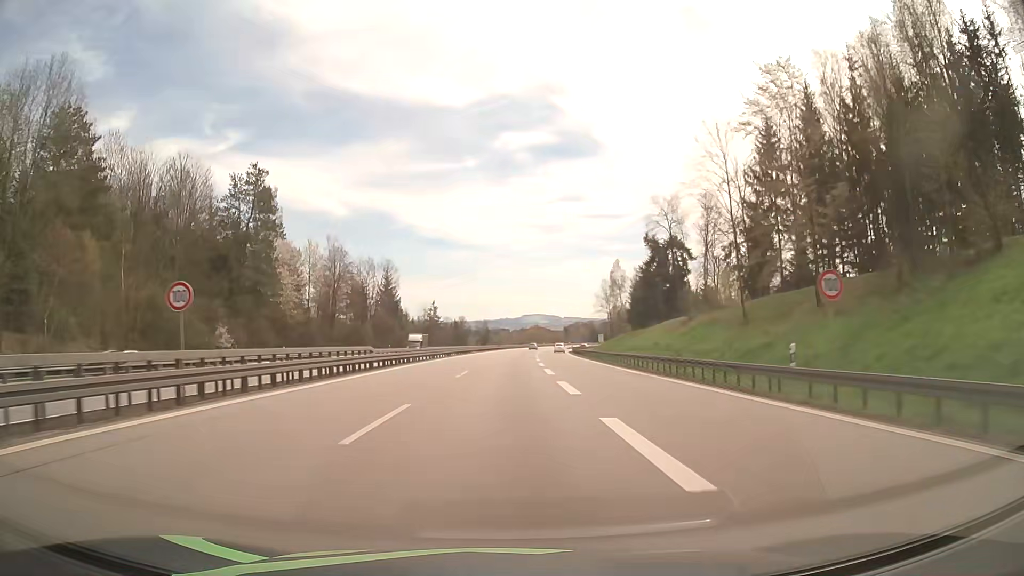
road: motorway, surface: asphalt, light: Day
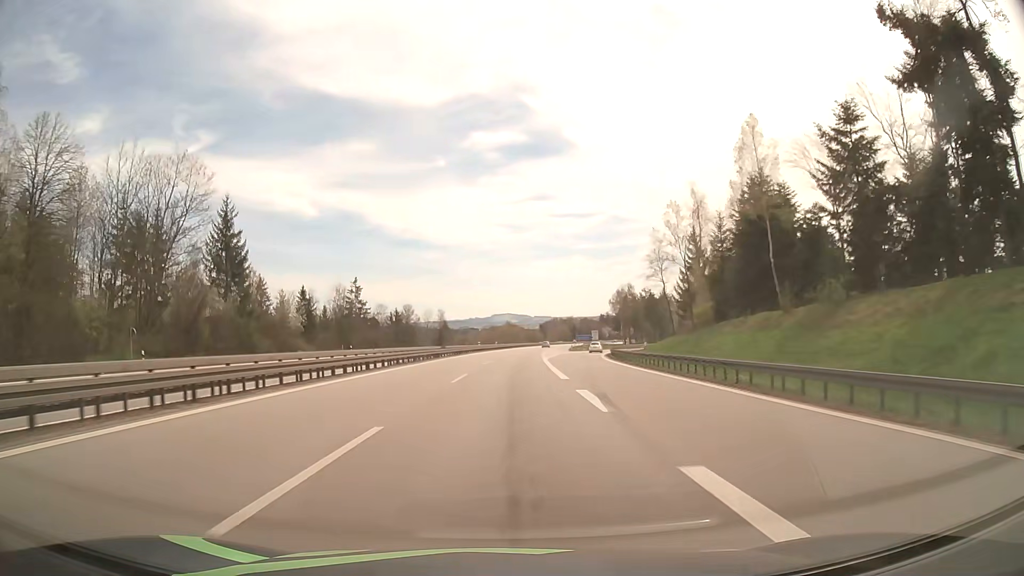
(+1.7, +76.5) m; +3°
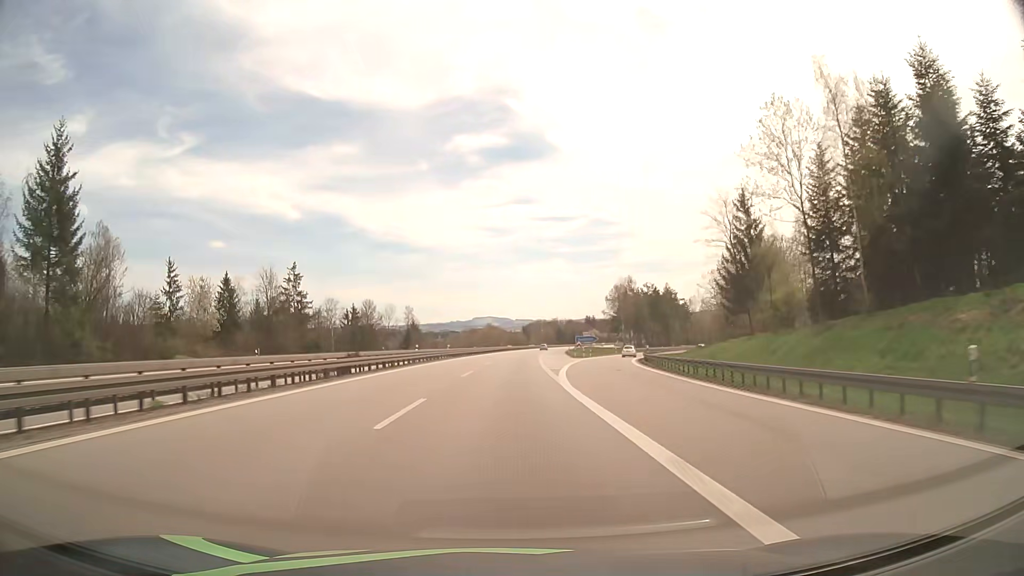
(+0.4, +30.1) m; +1°
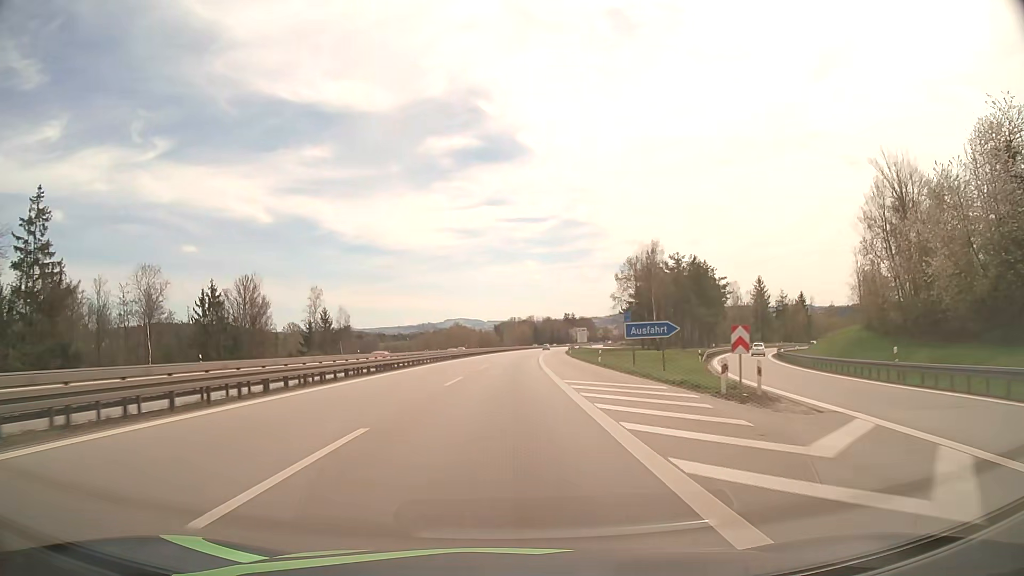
(+1.5, +60.3) m; +3°
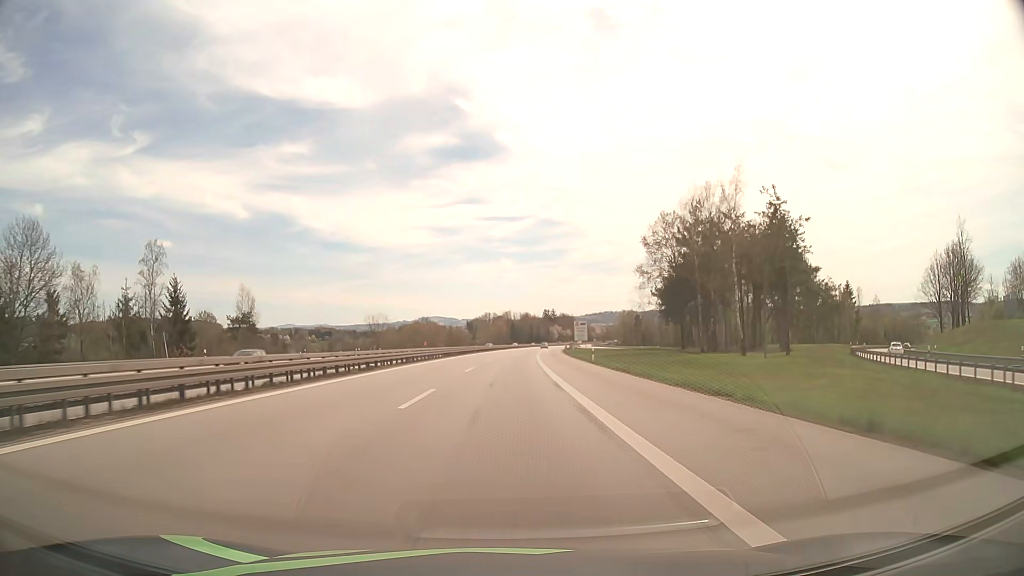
(+0.6, +45.3) m; +2°
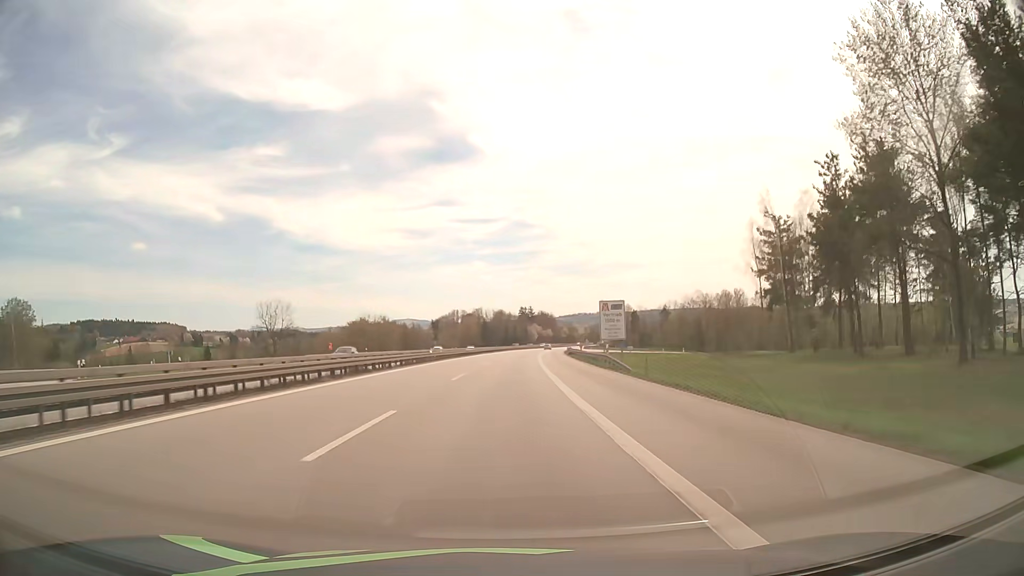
(+1.3, +60.5) m; +2°
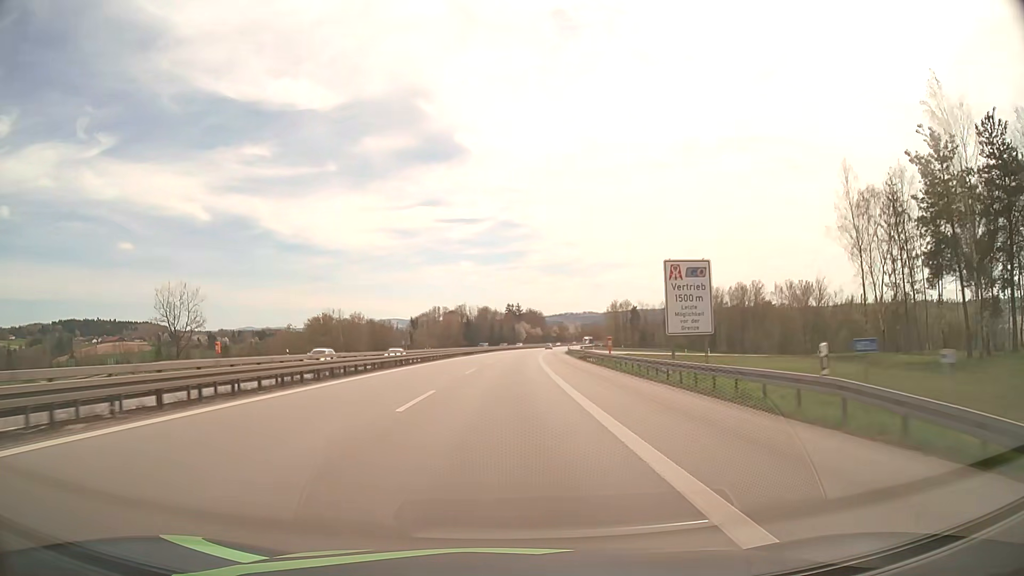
(+0.3, +30.4) m; +1°
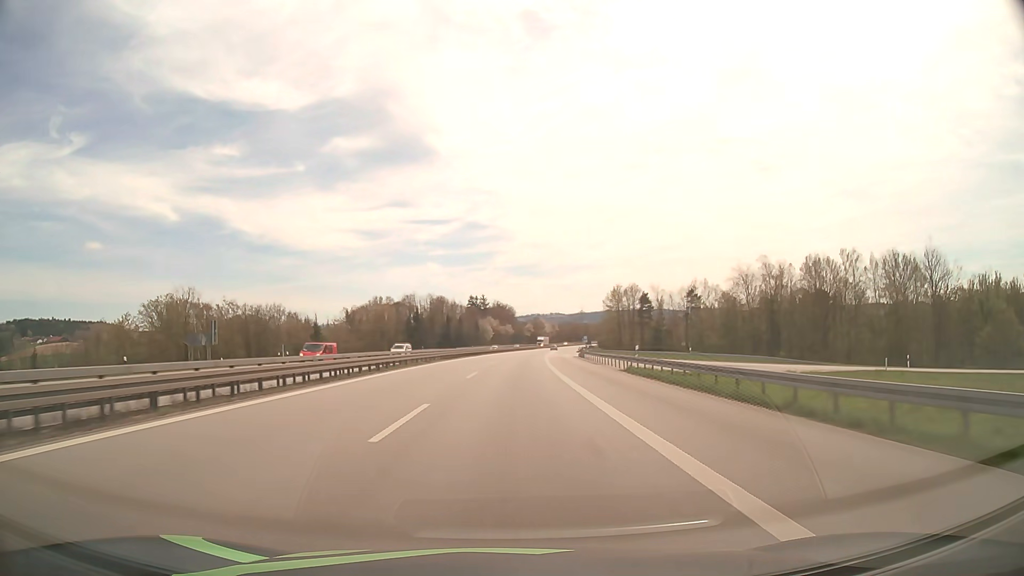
(+1.9, +76.7) m; +3°
(0, +10) (0, +20) (0, +30) (+1, +40) (+1, +50) (+1, +60) (+2, +70) (+2, +80) (+3, +90) (+4, +100) m
